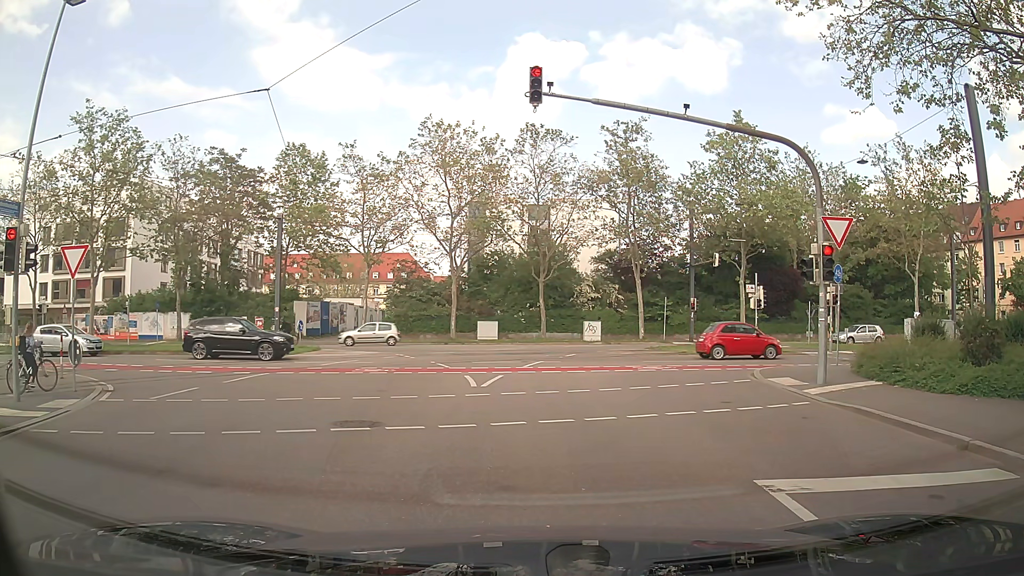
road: tertiary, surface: asphalt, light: Day
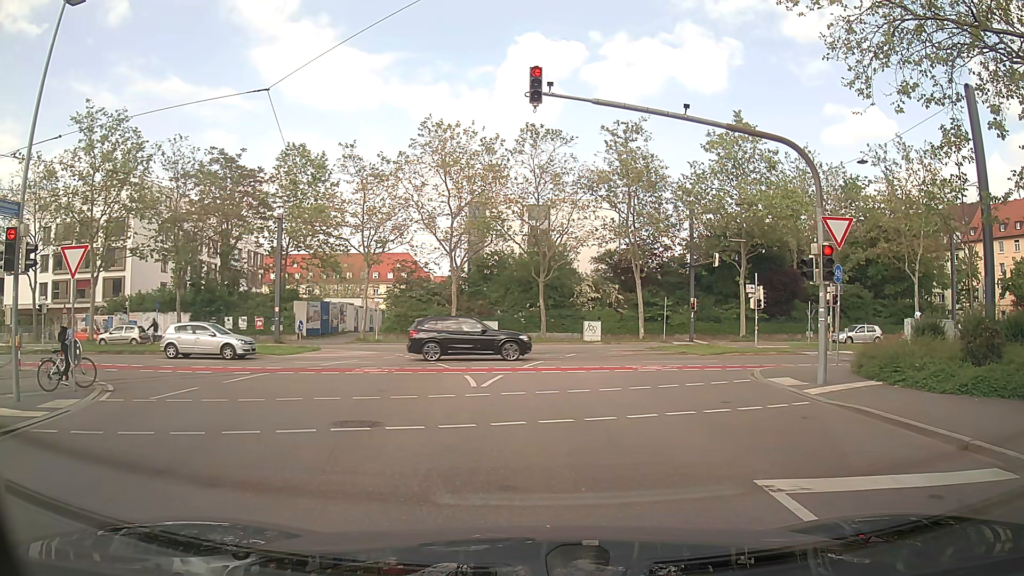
(0.0, 0.0) m; 0°
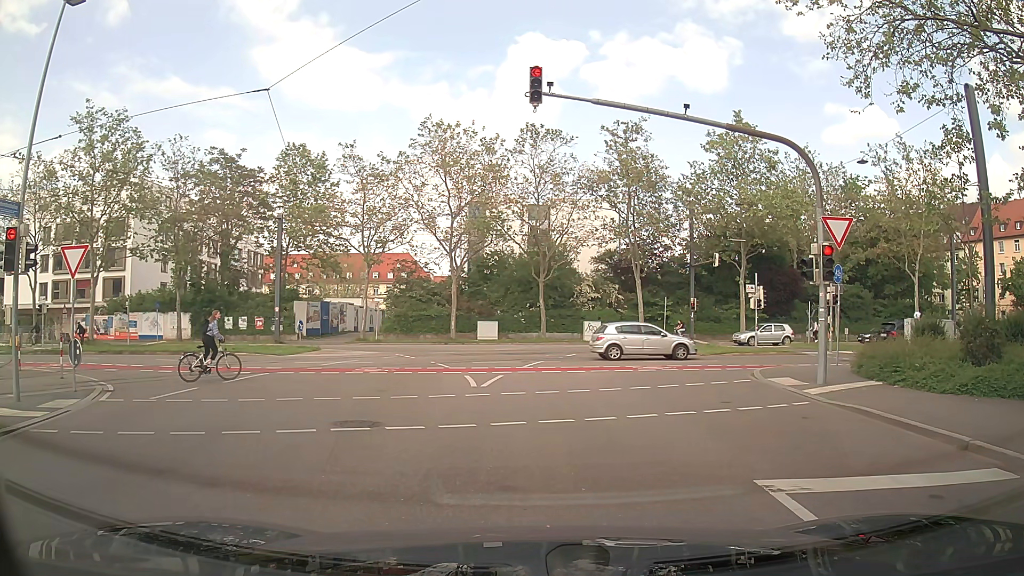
(0.0, 0.0) m; 0°
